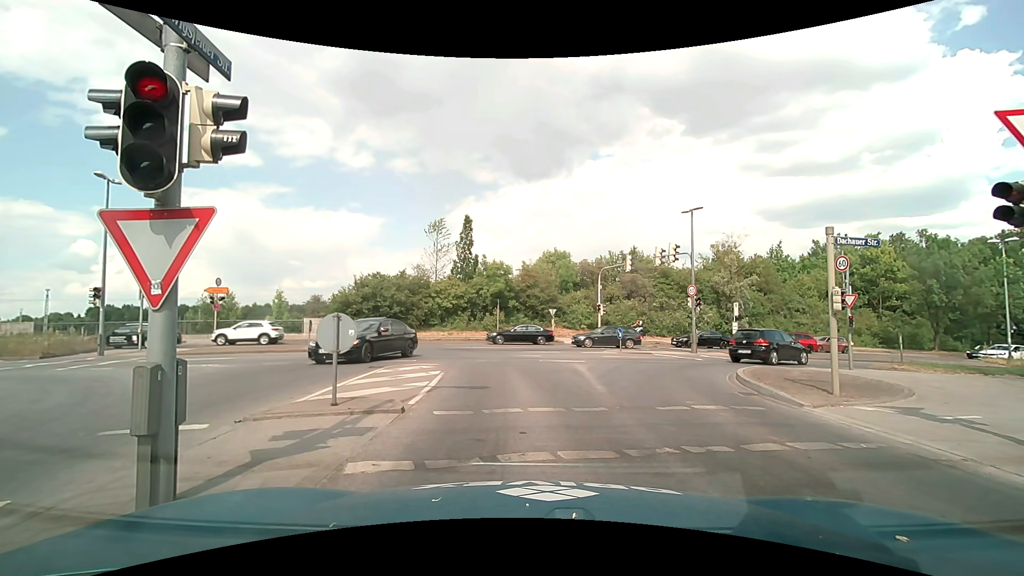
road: tertiary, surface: asphalt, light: Day
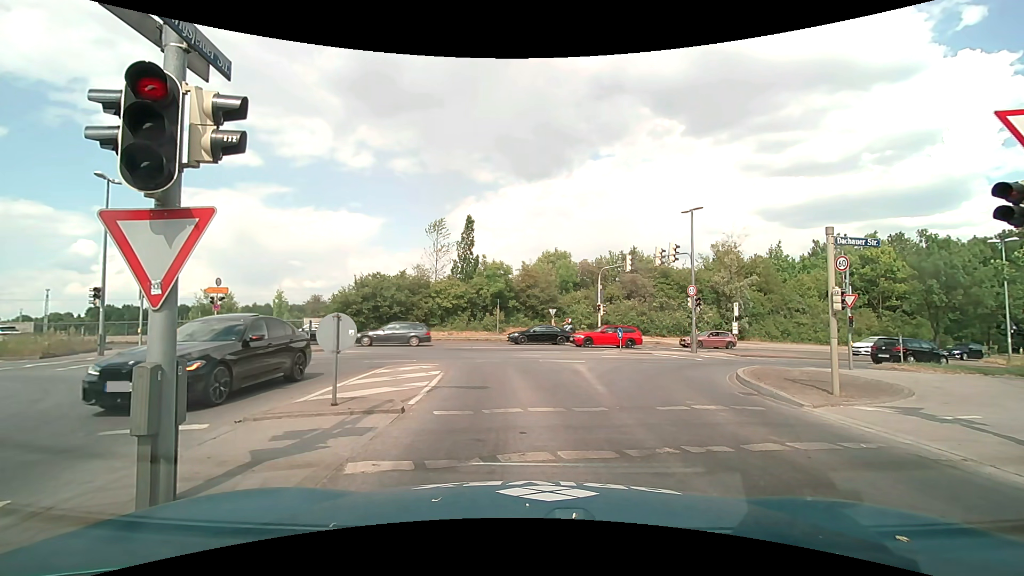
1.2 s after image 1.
(0.0, 0.0) m; 0°
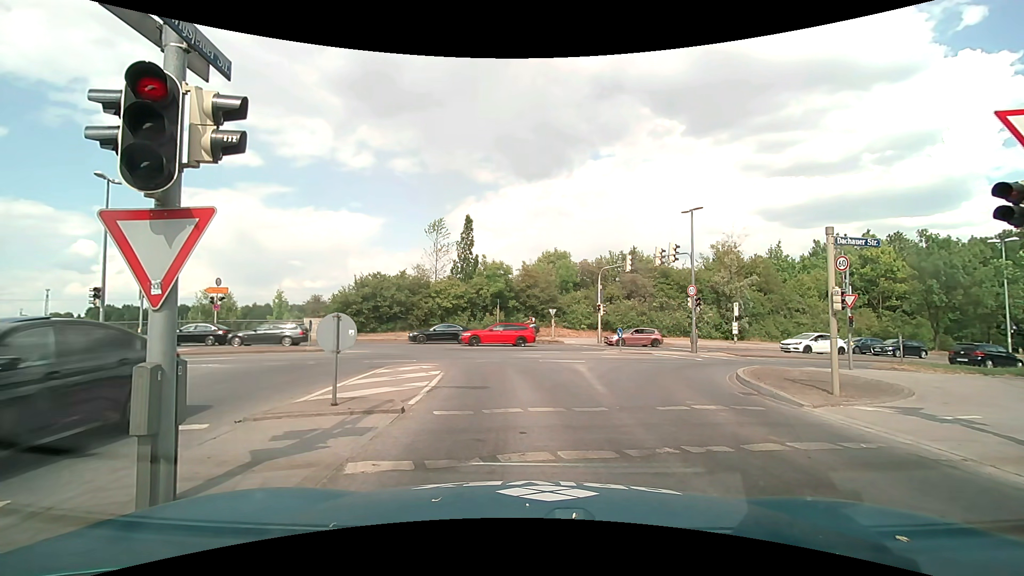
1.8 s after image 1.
(0.0, 0.0) m; 0°
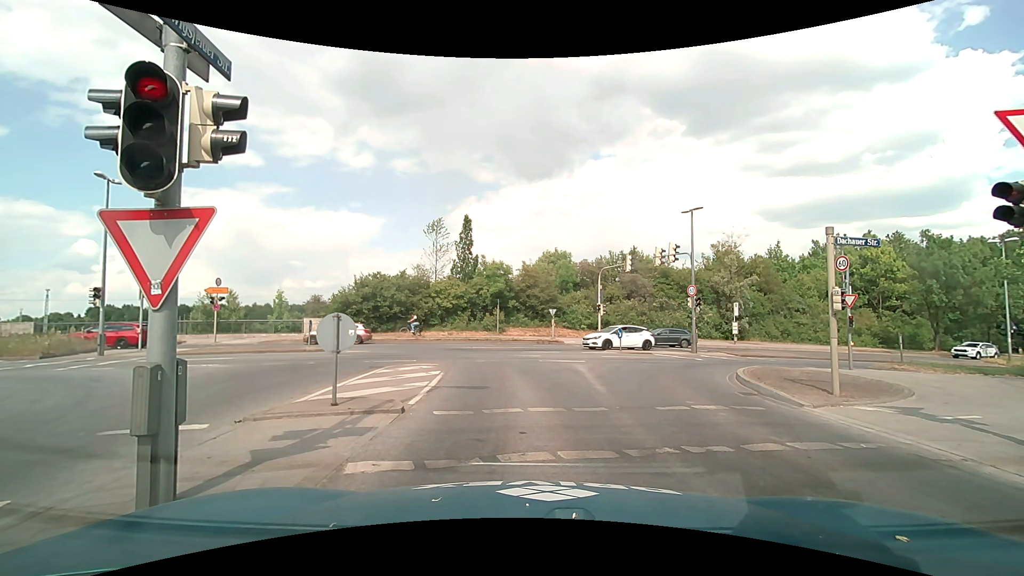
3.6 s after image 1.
(0.0, 0.0) m; 0°
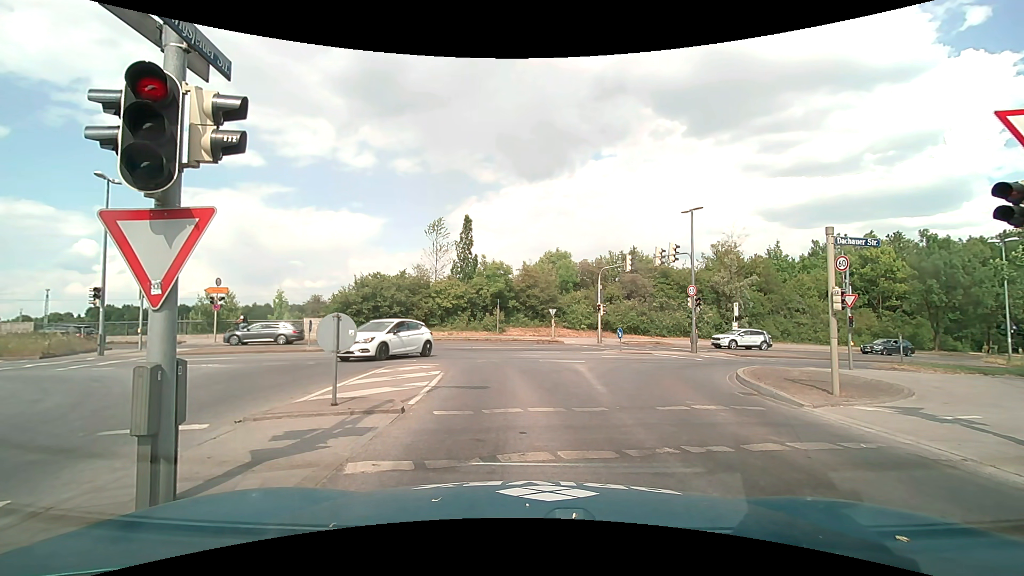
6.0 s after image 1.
(0.0, 0.0) m; 0°
(0, +10) (-1, +20) (-6, +28) (-15, +33) (-25, +33) (-35, +33) (-45, +32) (-55, +32) (-65, +32) (-75, +32) m
